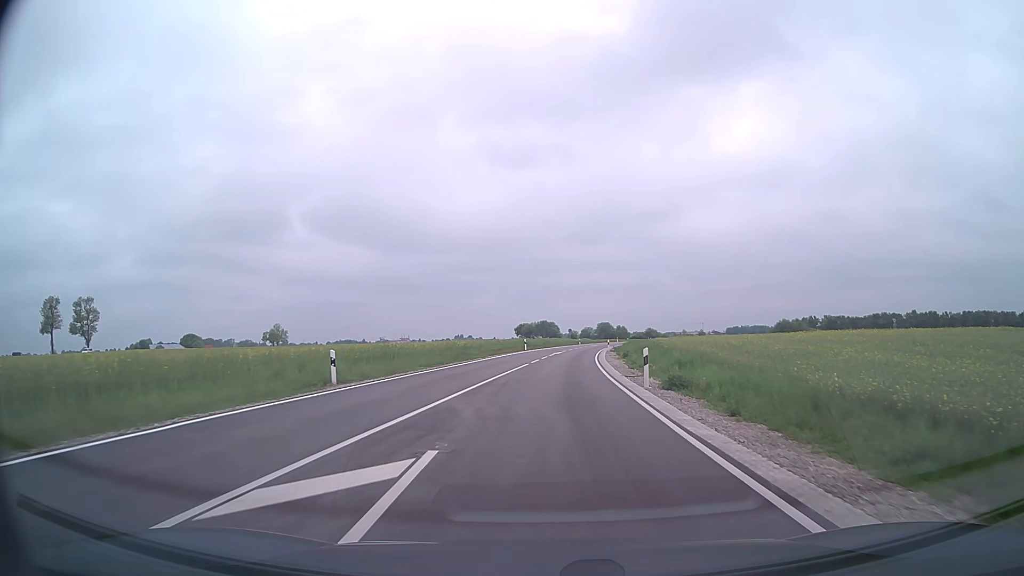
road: secondary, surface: asphalt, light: Day
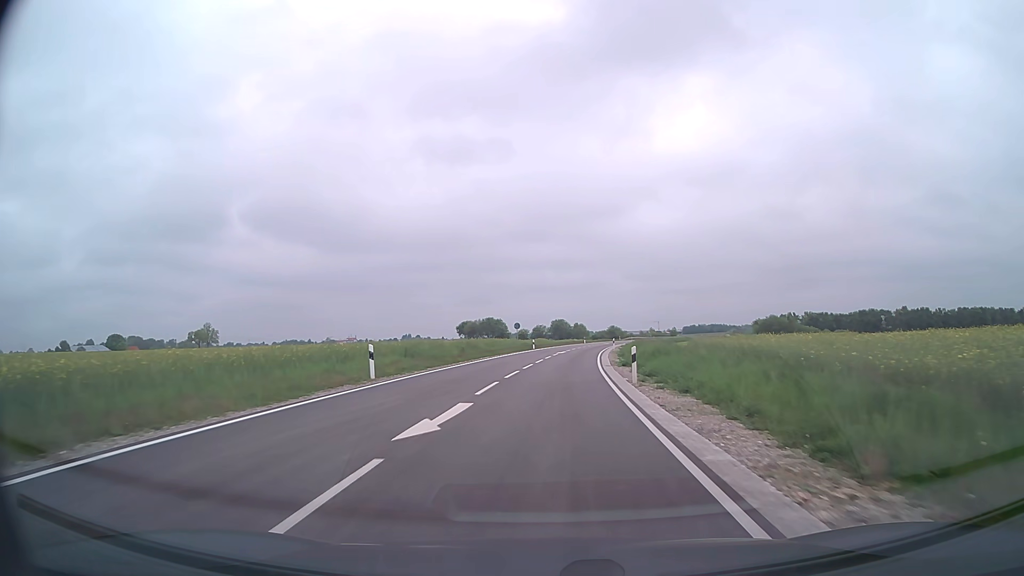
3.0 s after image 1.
(+1.9, +44.0) m; +4°
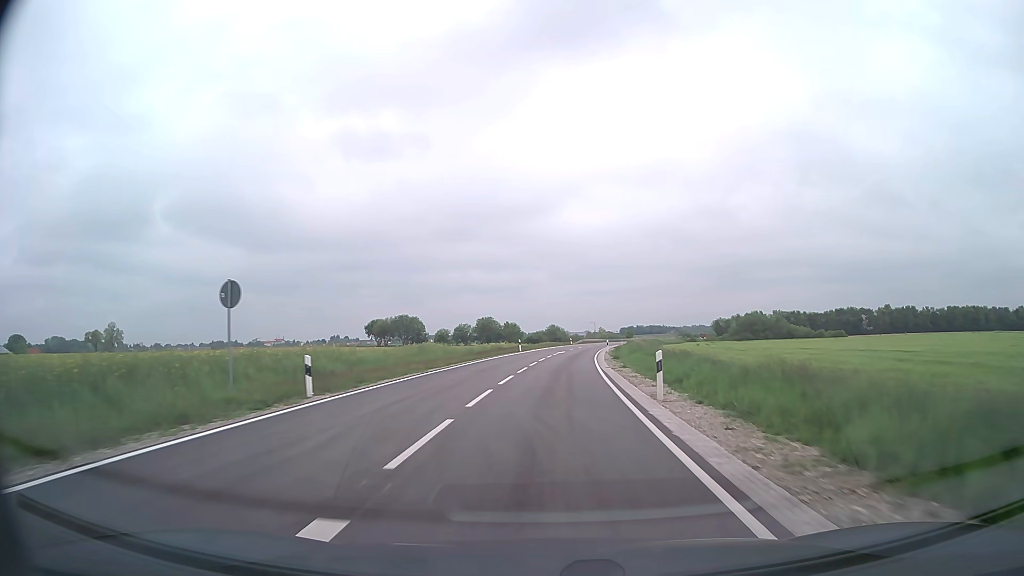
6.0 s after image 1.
(+2.6, +50.8) m; +6°
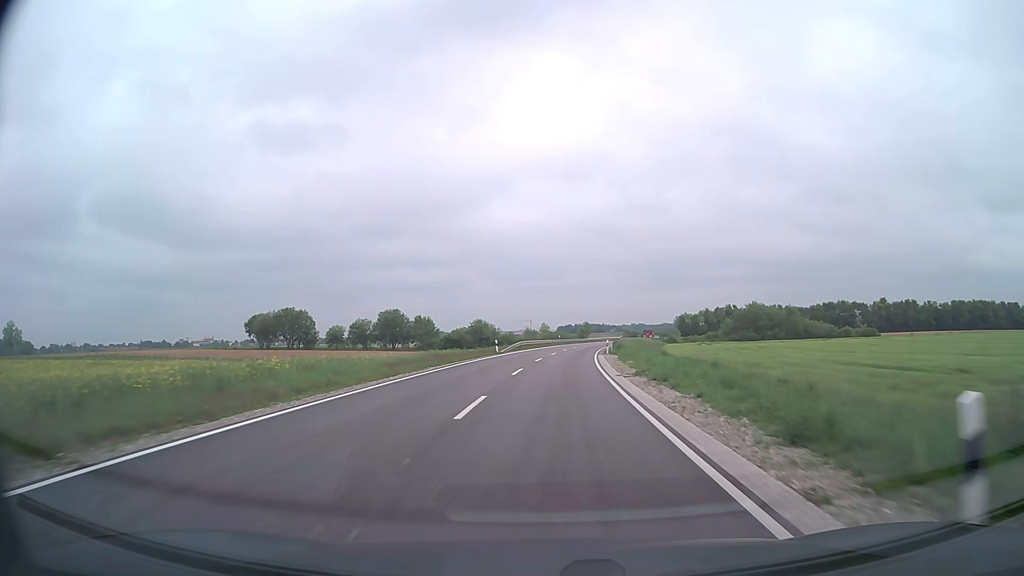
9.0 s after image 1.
(+2.8, +56.3) m; +5°
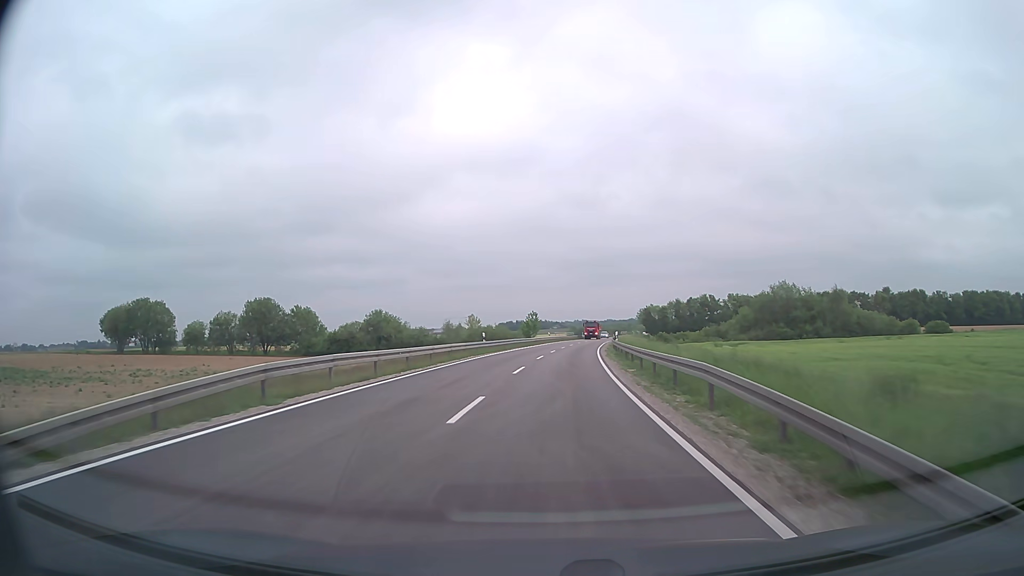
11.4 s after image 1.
(+2.0, +49.0) m; +5°
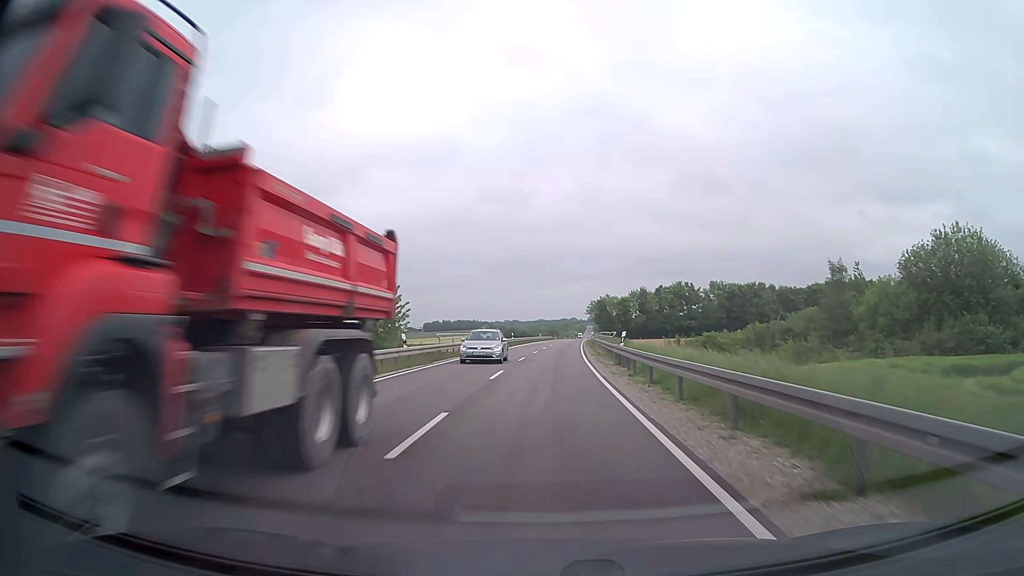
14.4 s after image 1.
(+3.4, +58.9) m; +6°
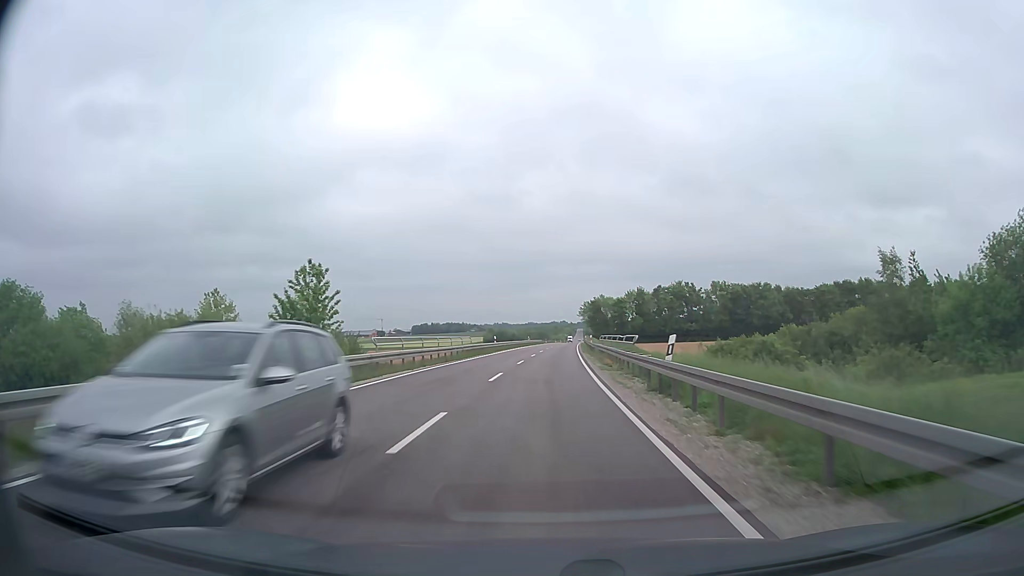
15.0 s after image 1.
(+0.1, +11.6) m; +1°
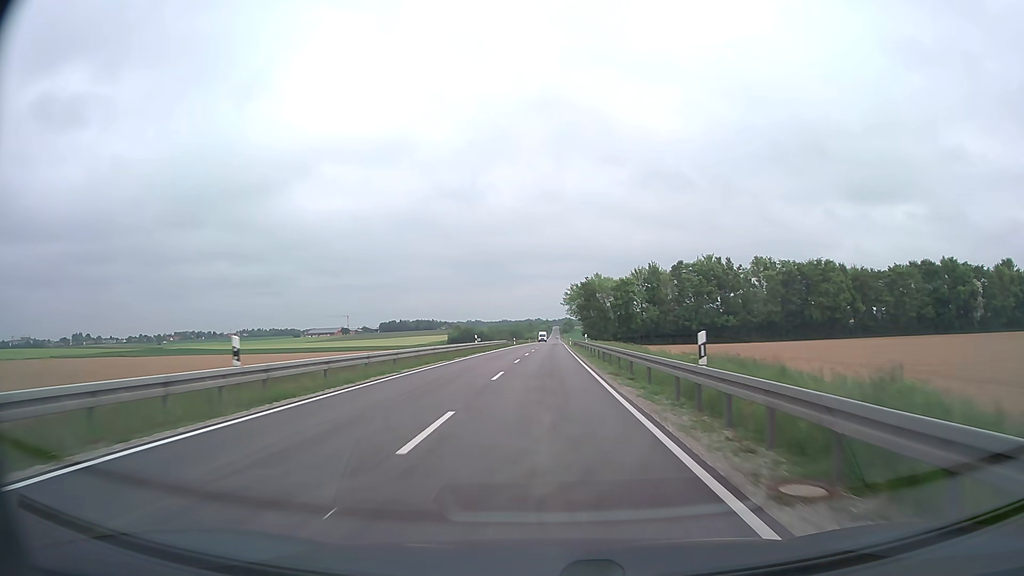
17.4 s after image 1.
(+1.0, +48.3) m; +2°
(0, +10) (0, +20) (0, +30) (0, +40) (+1, +50) (+1, +60) (+1, +70) (+1, +80) (+1, +90) (+2, +100) m
